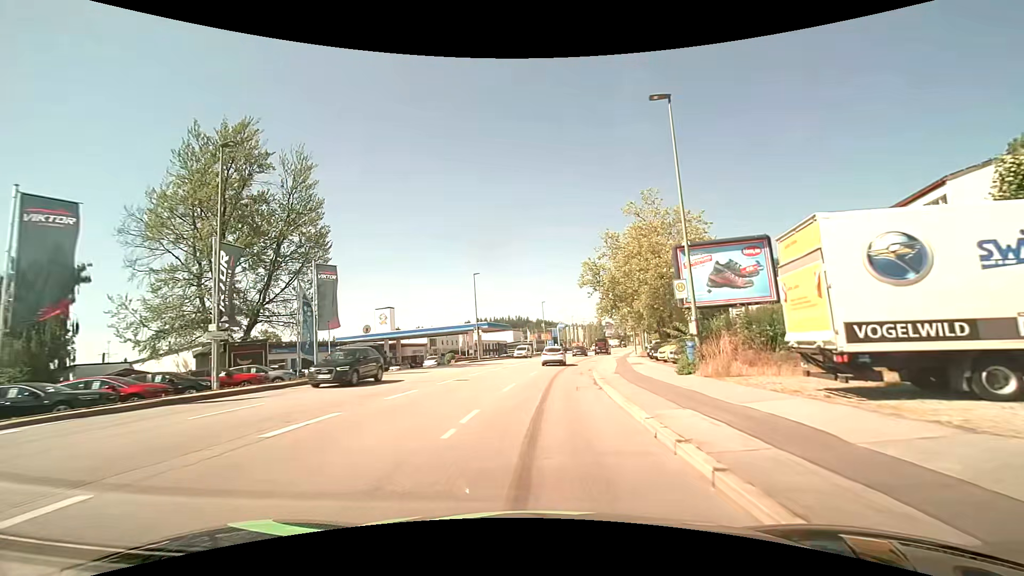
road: tertiary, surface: asphalt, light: Day
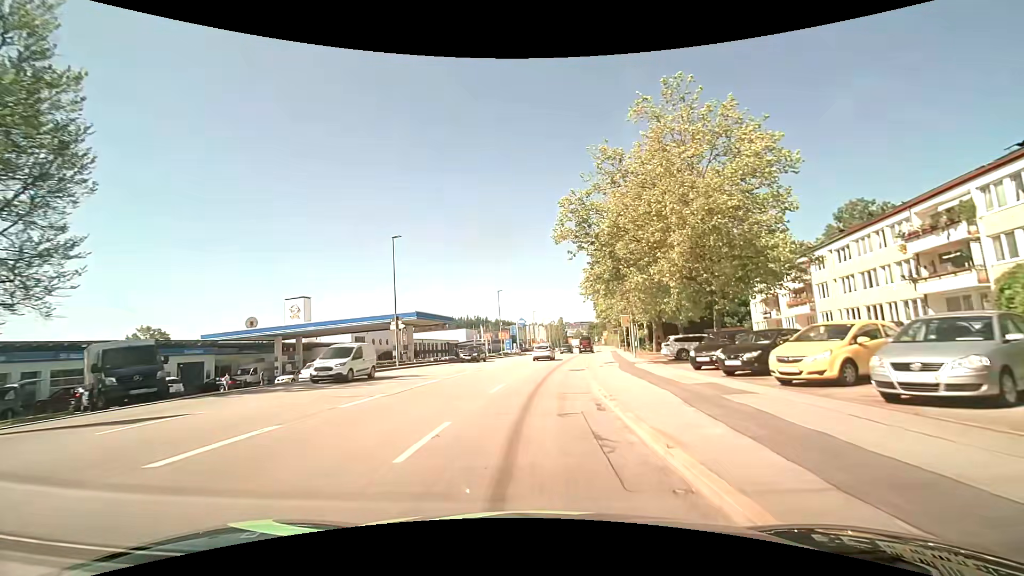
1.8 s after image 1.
(+0.8, +19.7) m; +5°
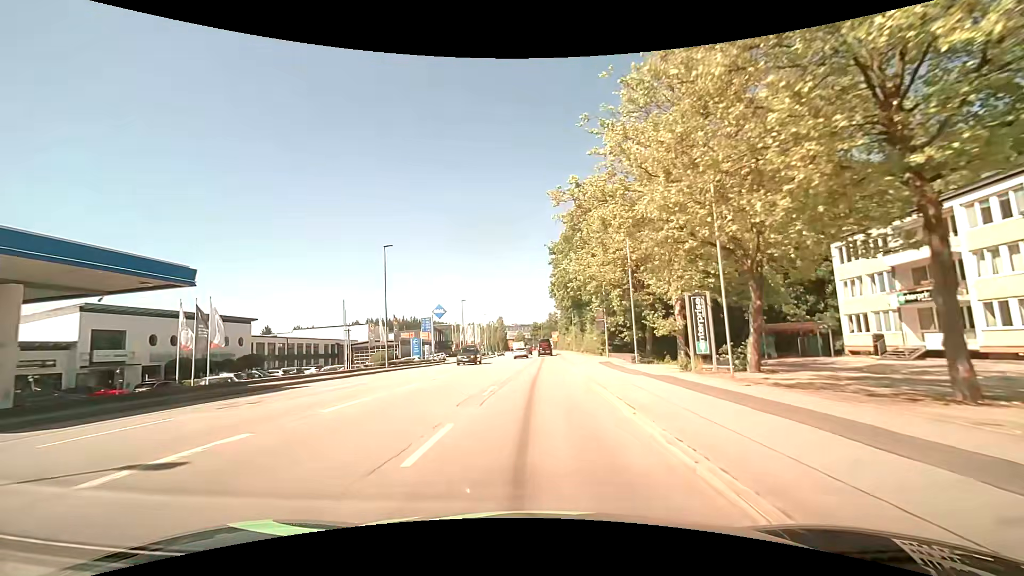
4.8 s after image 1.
(+1.7, +36.2) m; +6°
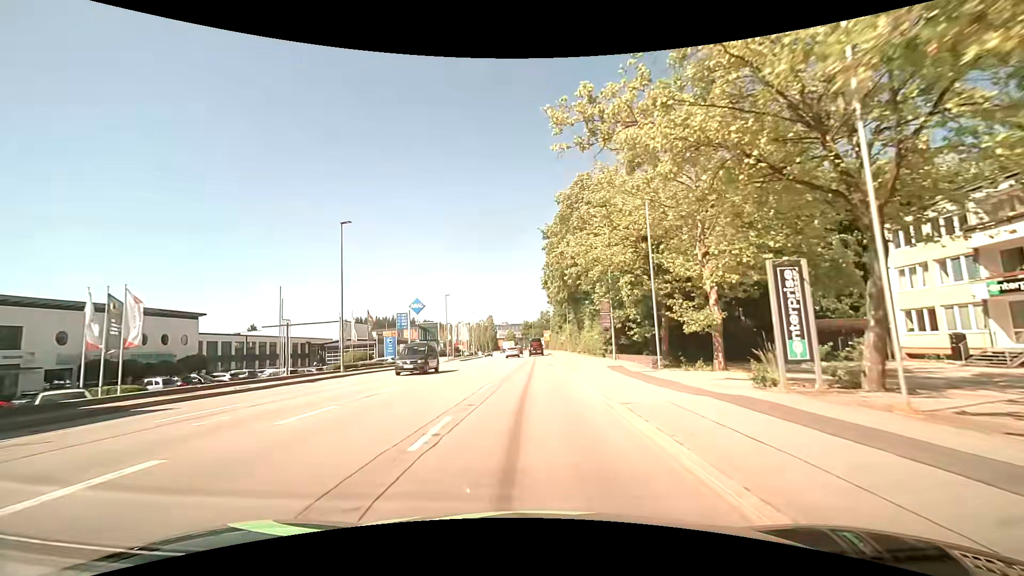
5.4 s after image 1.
(0.0, +7.6) m; +1°
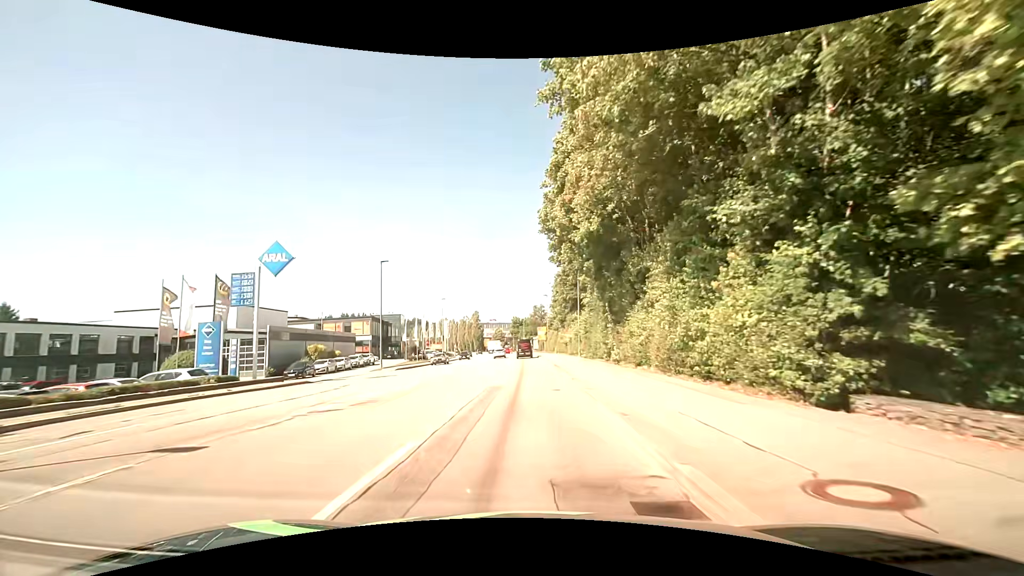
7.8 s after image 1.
(+0.3, +30.4) m; +1°
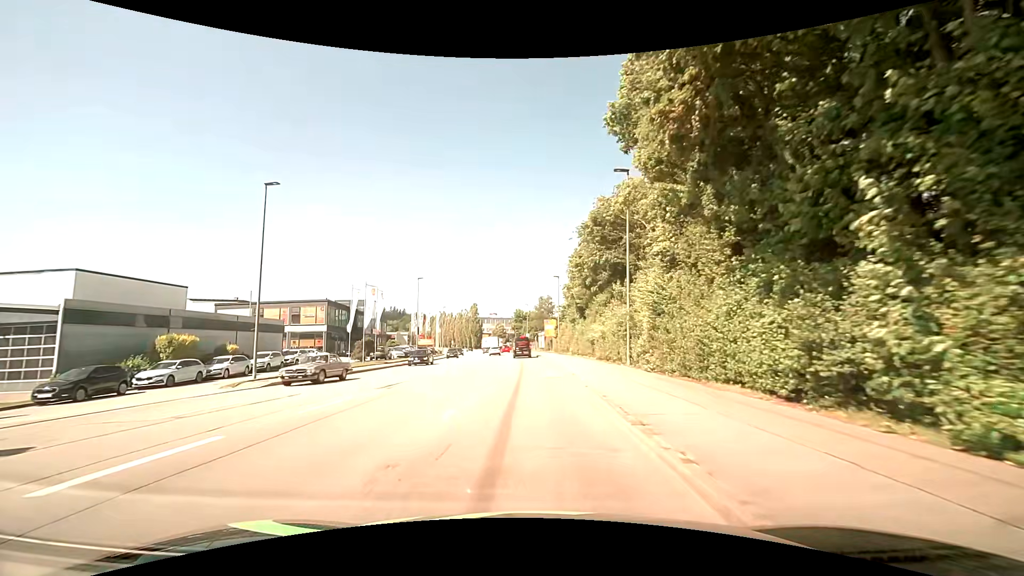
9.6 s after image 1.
(-0.1, +22.1) m; -1°
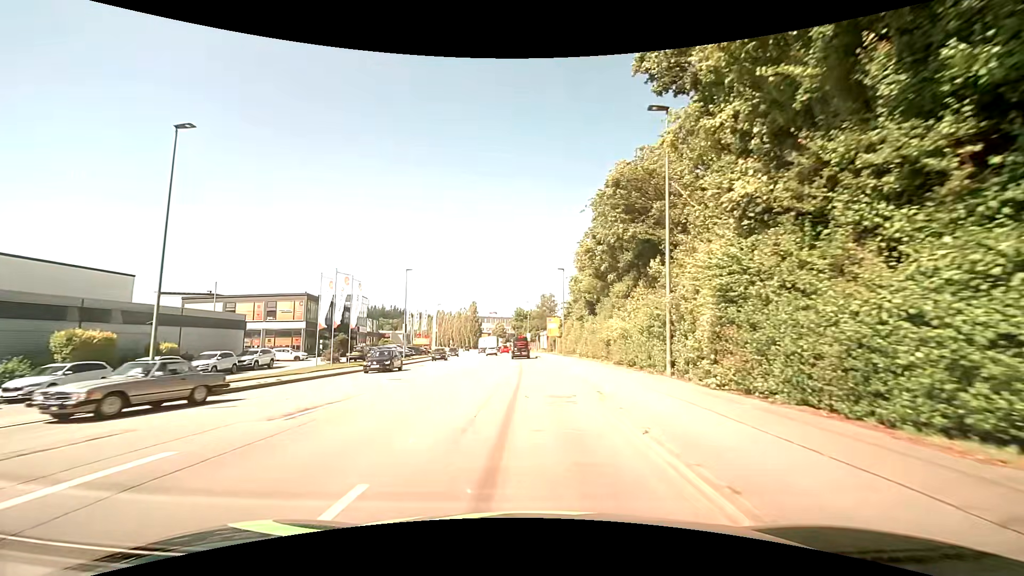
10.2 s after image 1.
(0.0, +7.0) m; +1°
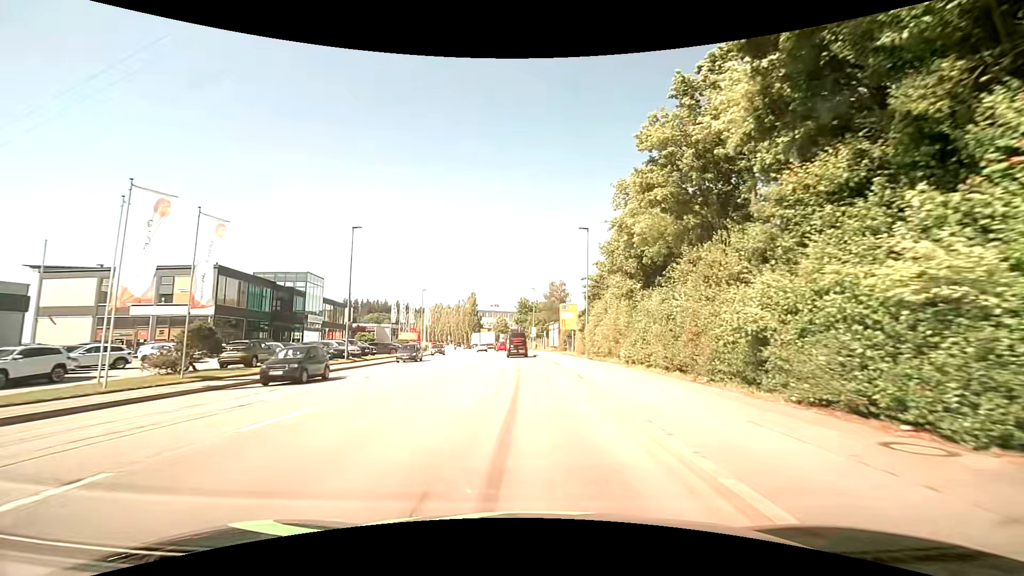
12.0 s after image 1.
(-0.3, +19.4) m; -1°
(0, +10) (0, +20) (0, +30) (0, +40) (-1, +50) (-2, +60) (-3, +70) (-4, +80) (-5, +90) (-6, +100) m
